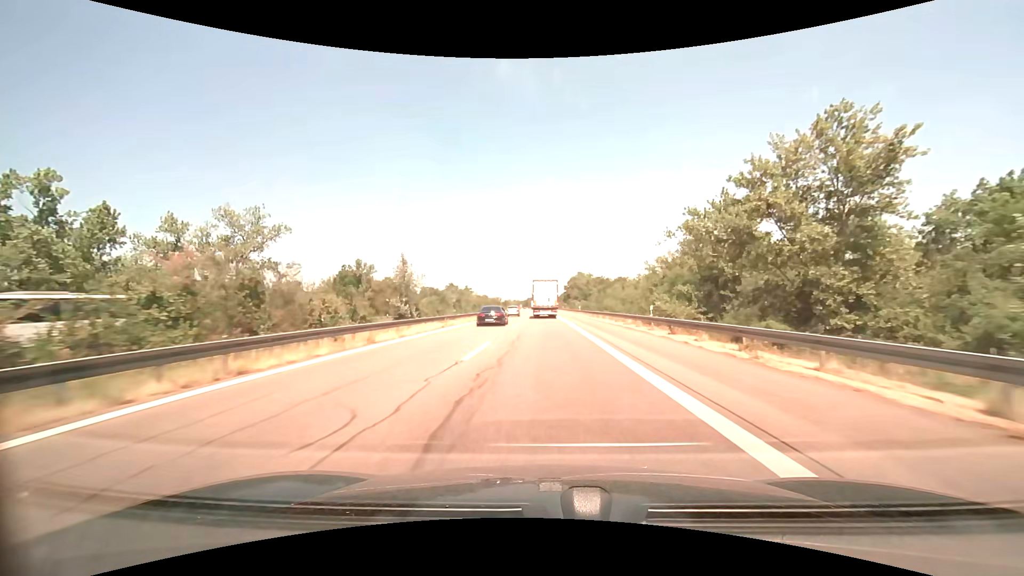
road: motorway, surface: asphalt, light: Day
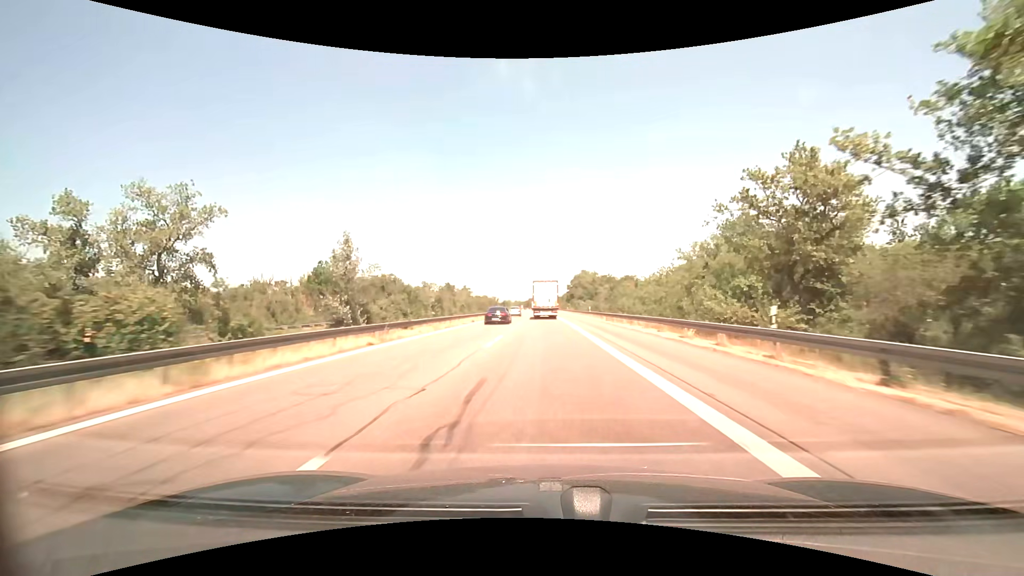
(0.0, +13.9) m; 0°
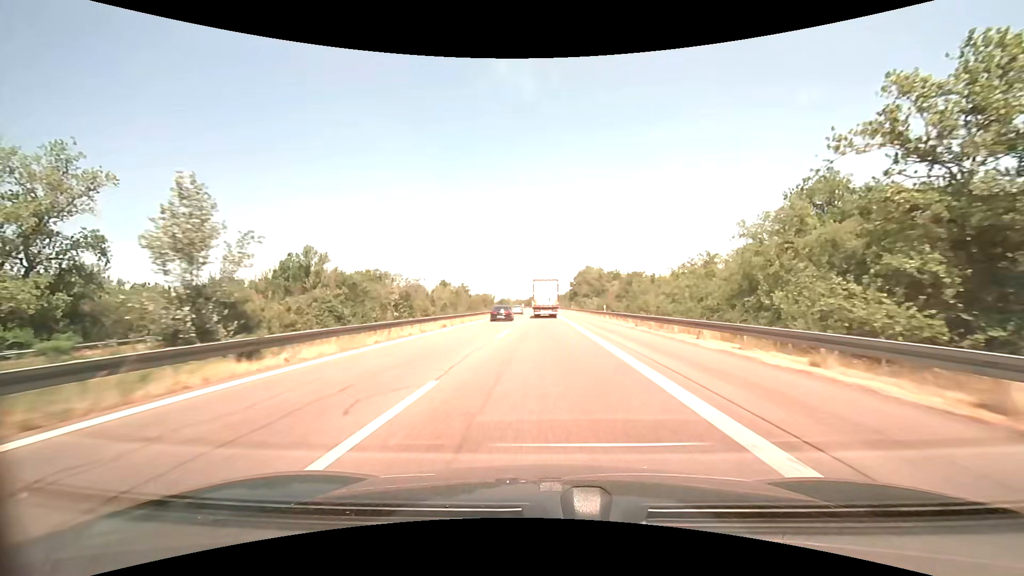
(0.0, +13.9) m; 0°
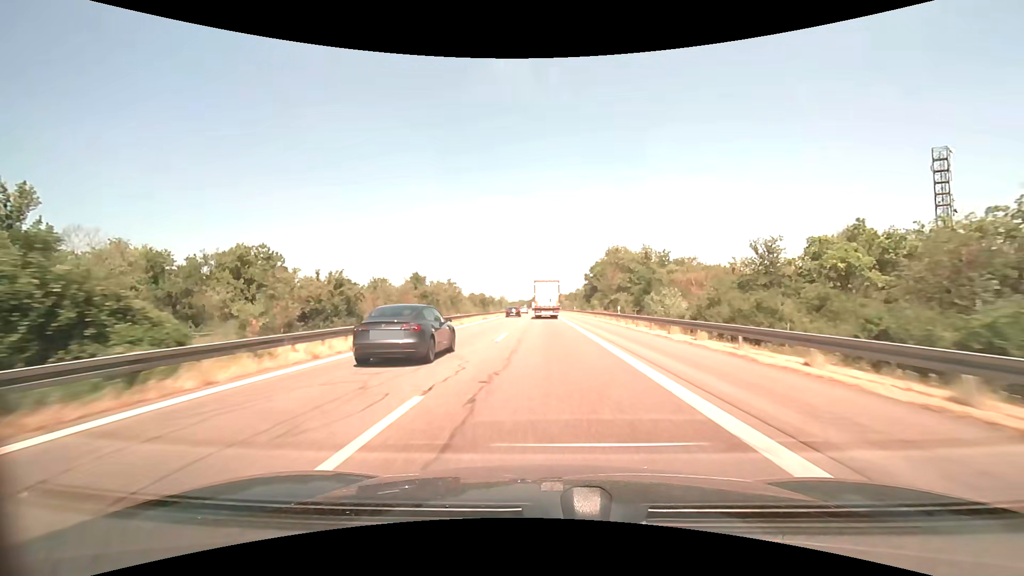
(-0.2, +55.5) m; 0°
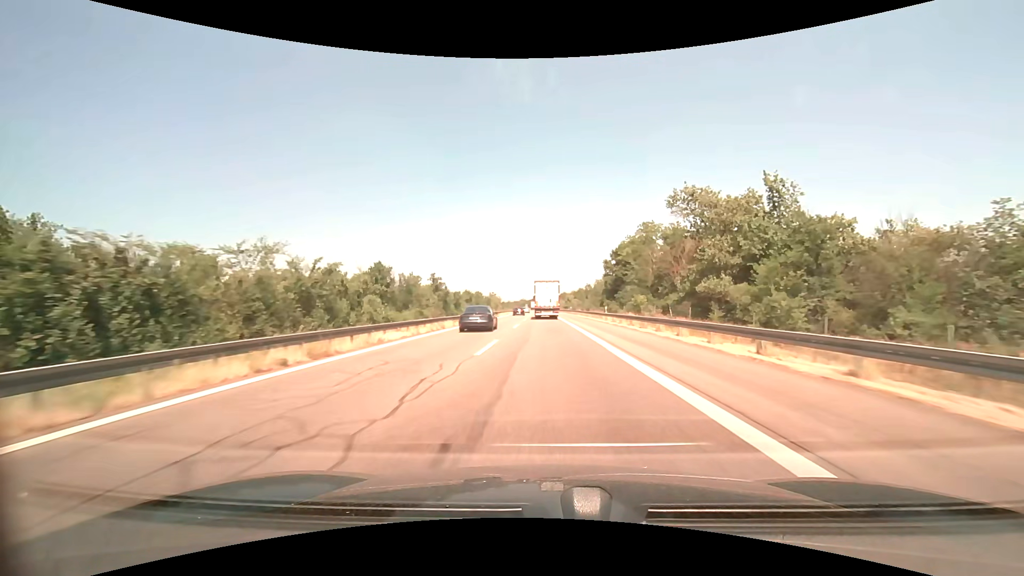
(-0.1, +41.6) m; 0°
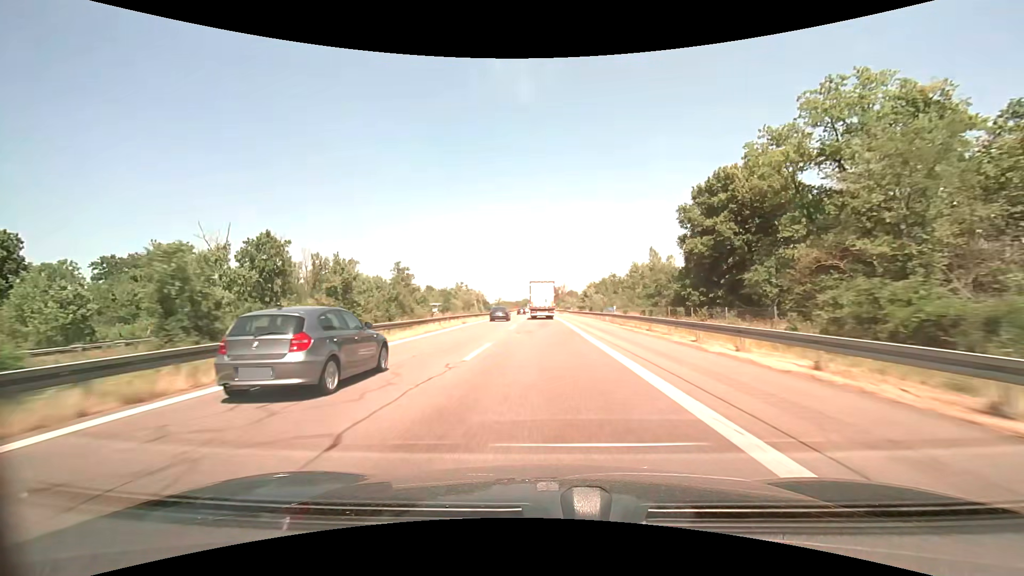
(-0.3, +55.3) m; -1°
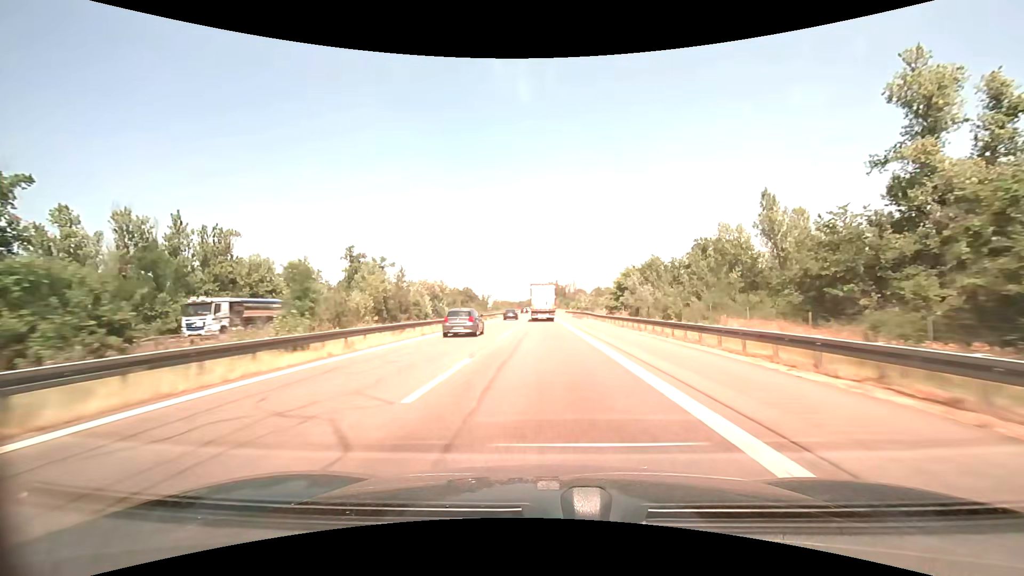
(-0.2, +41.5) m; -1°
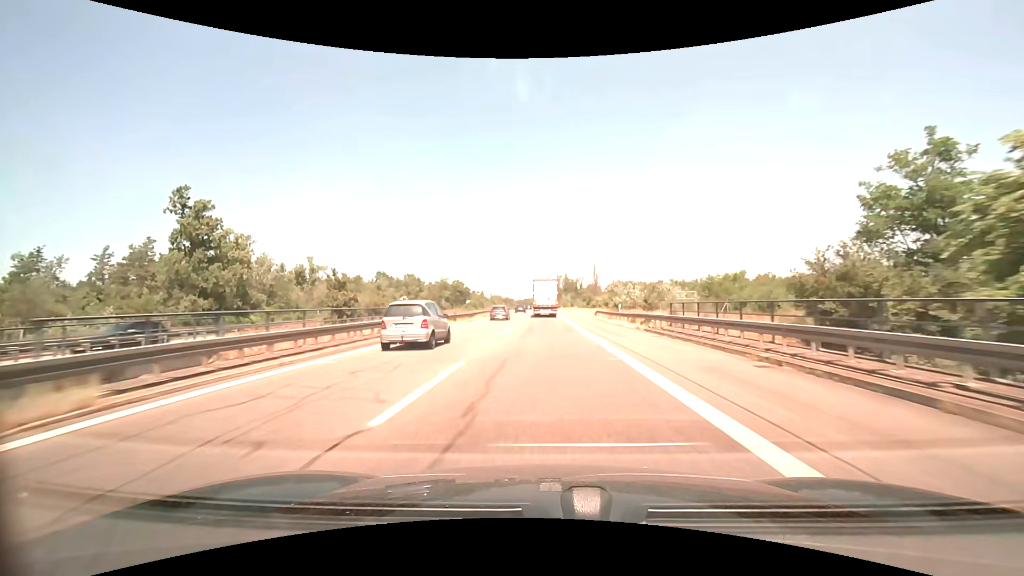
(-0.2, +55.5) m; -1°
(0, +10) (0, +20) (0, +30) (0, +40) (0, +50) (0, +60) (0, +70) (0, +80) (0, +90) (0, +100) m
